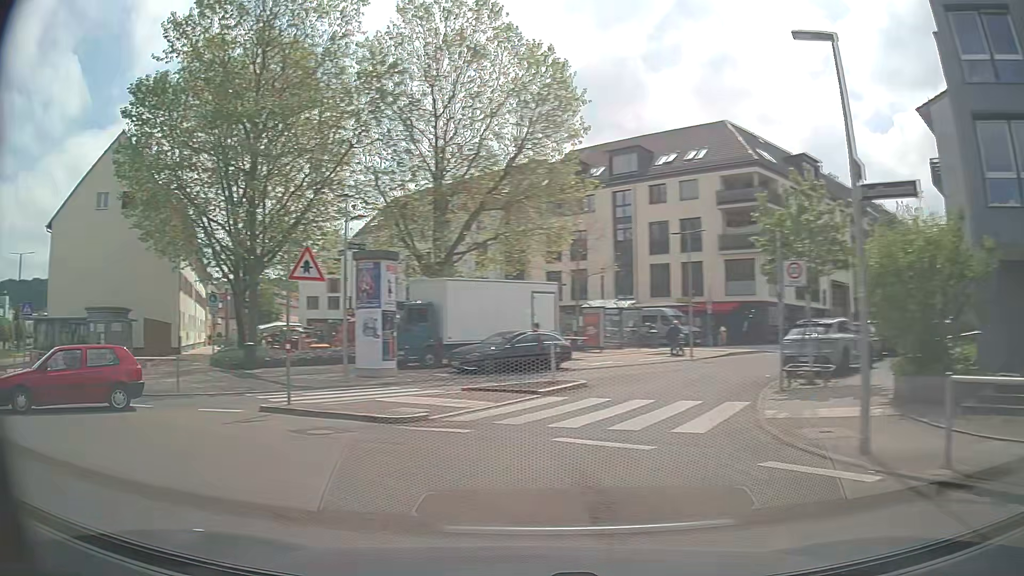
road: residential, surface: asphalt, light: Day
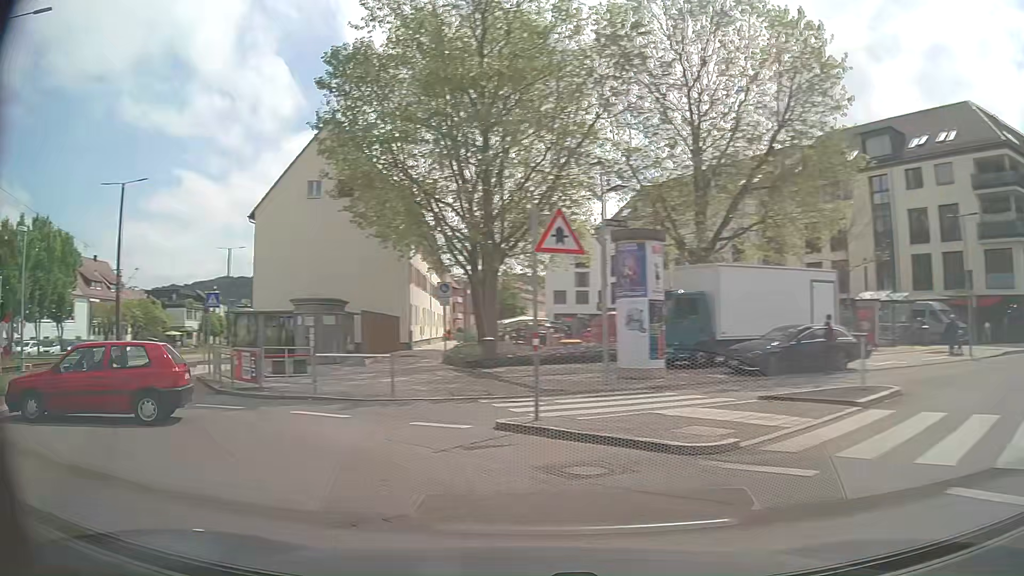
(-0.7, +3.6) m; -22°
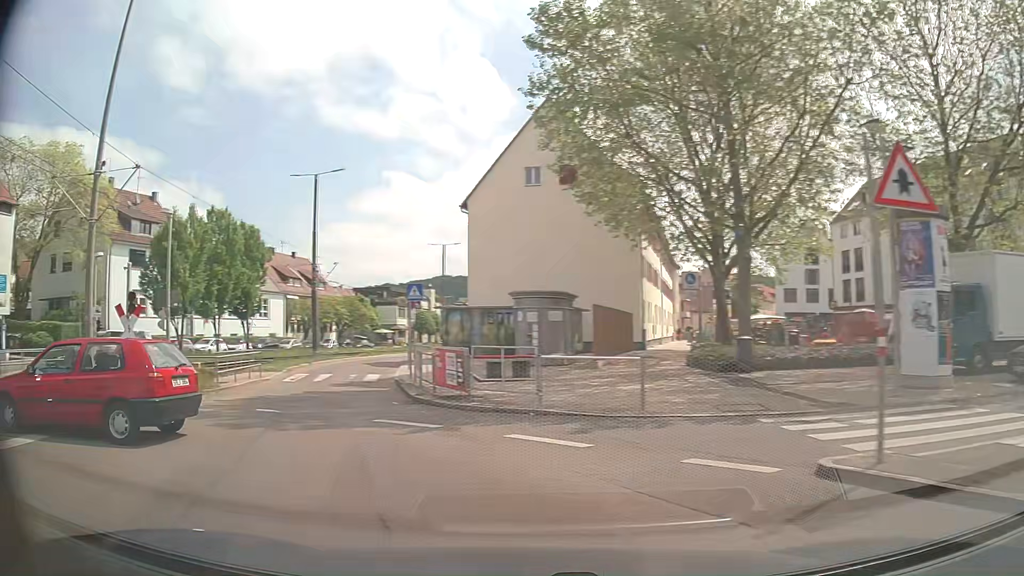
(-0.6, +3.7) m; -19°
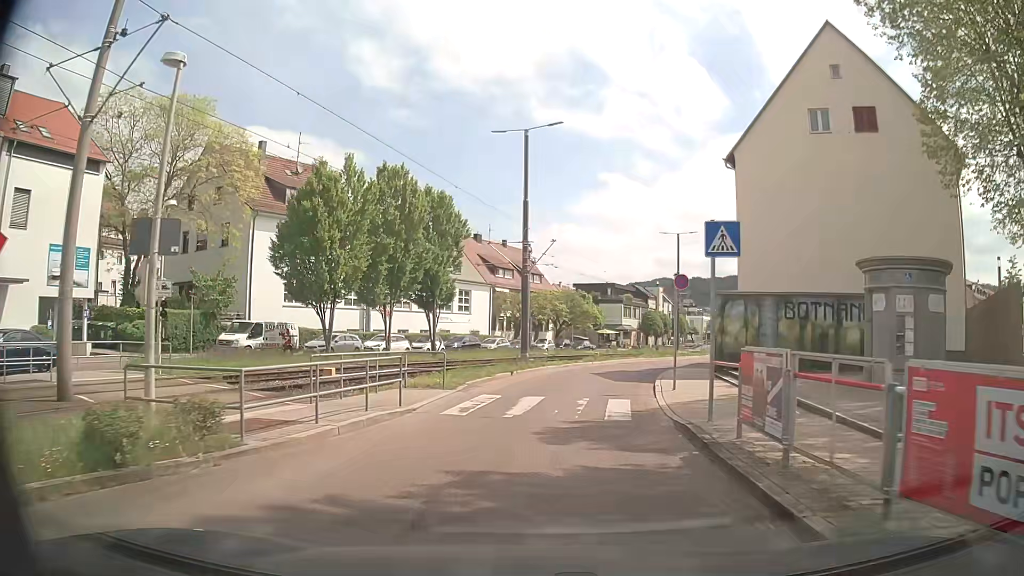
(-3.0, +11.8) m; -19°
